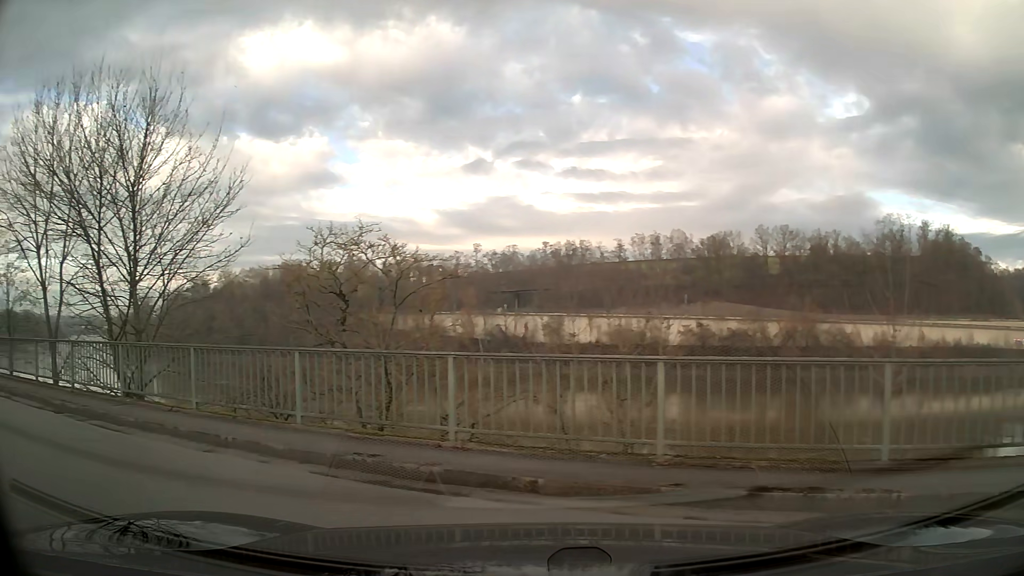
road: unclassified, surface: asphalt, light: Day
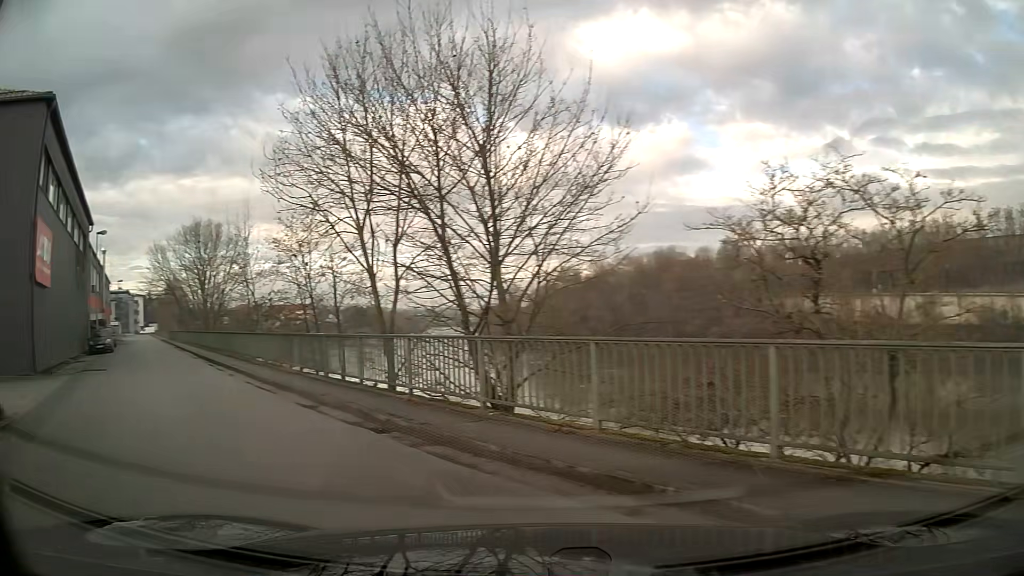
(-1.0, +3.3) m; -32°
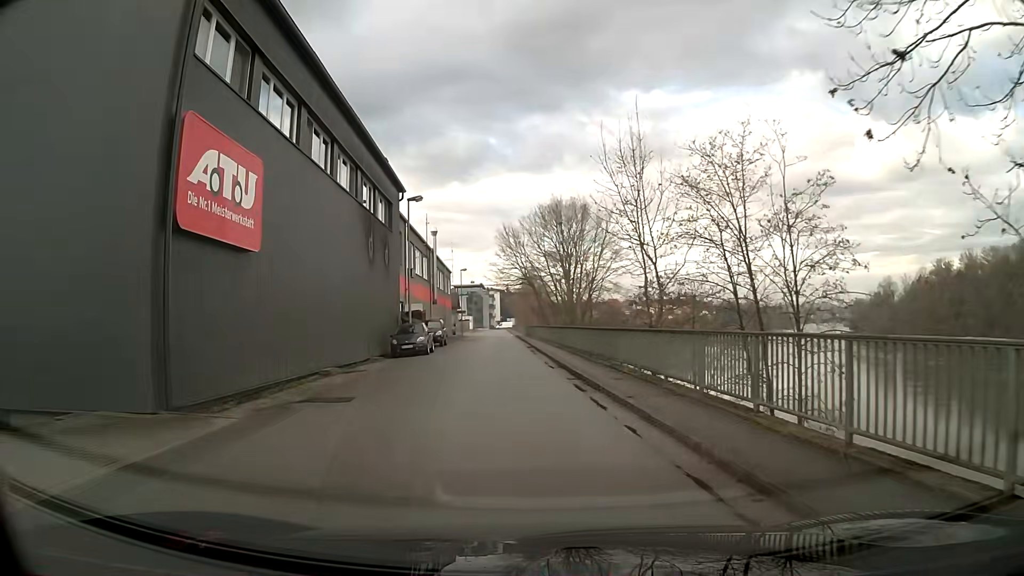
(-3.9, +11.6) m; -26°
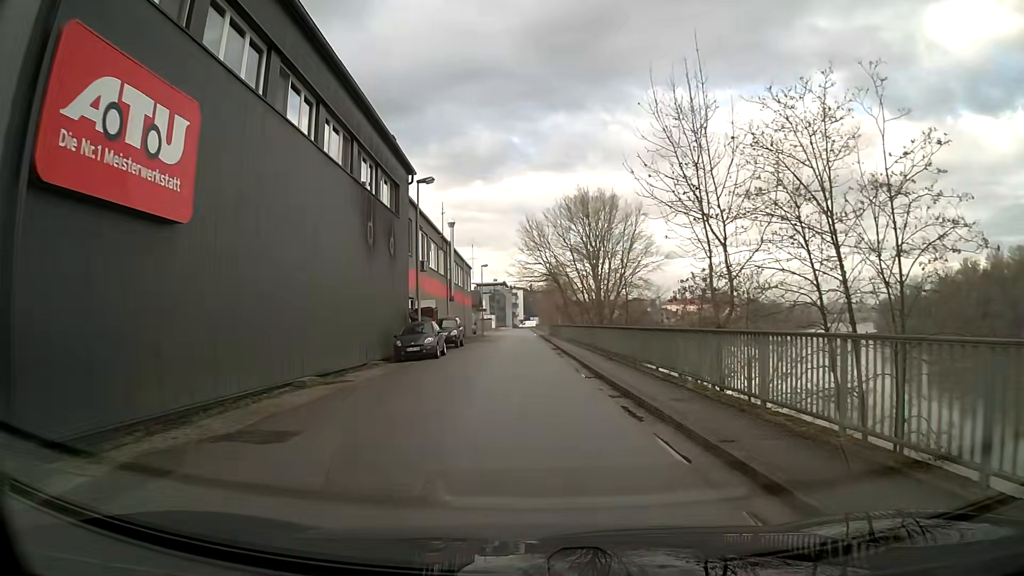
(0.0, +4.4) m; -1°
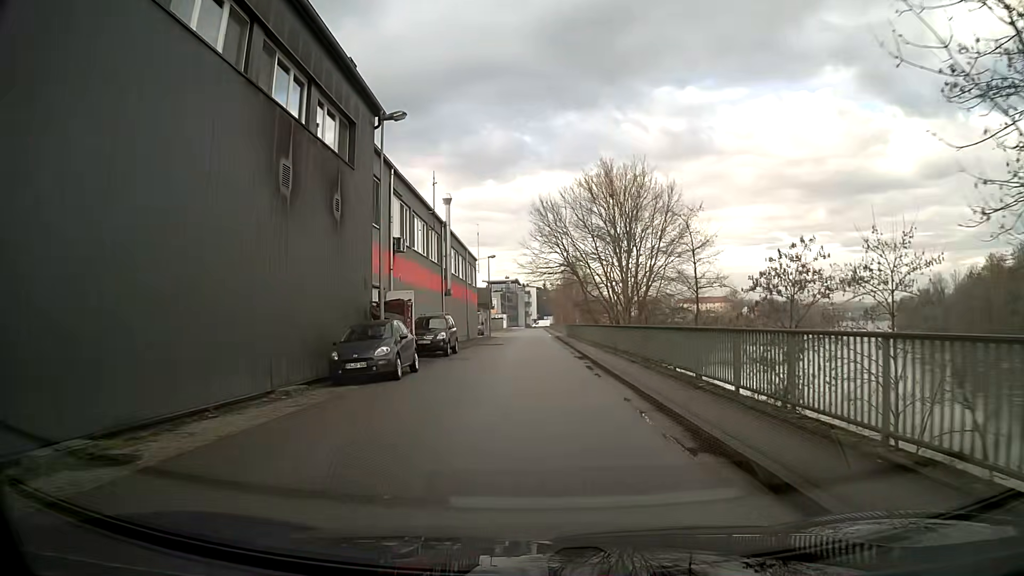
(-0.1, +10.1) m; -1°
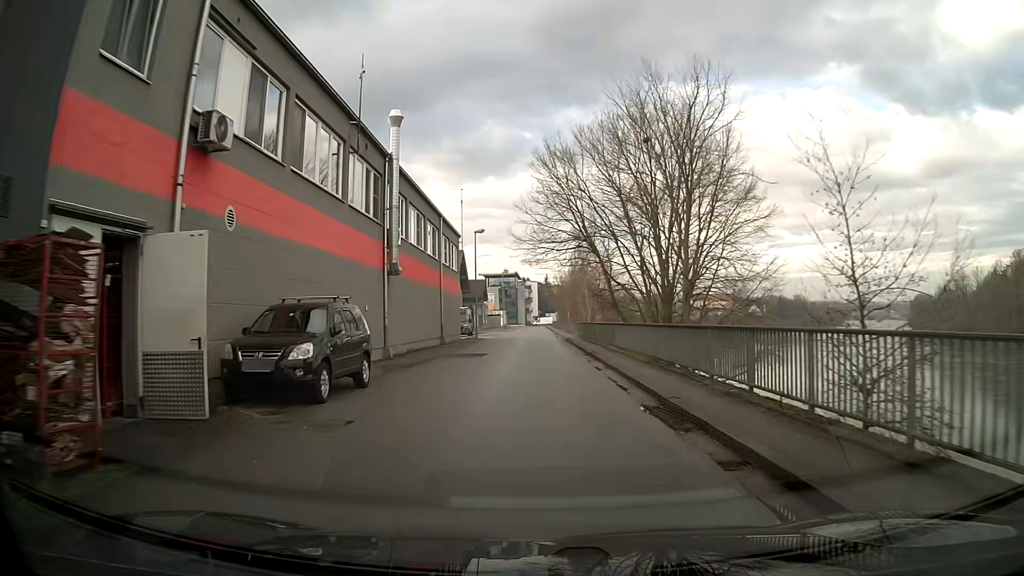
(0.0, +16.7) m; 0°
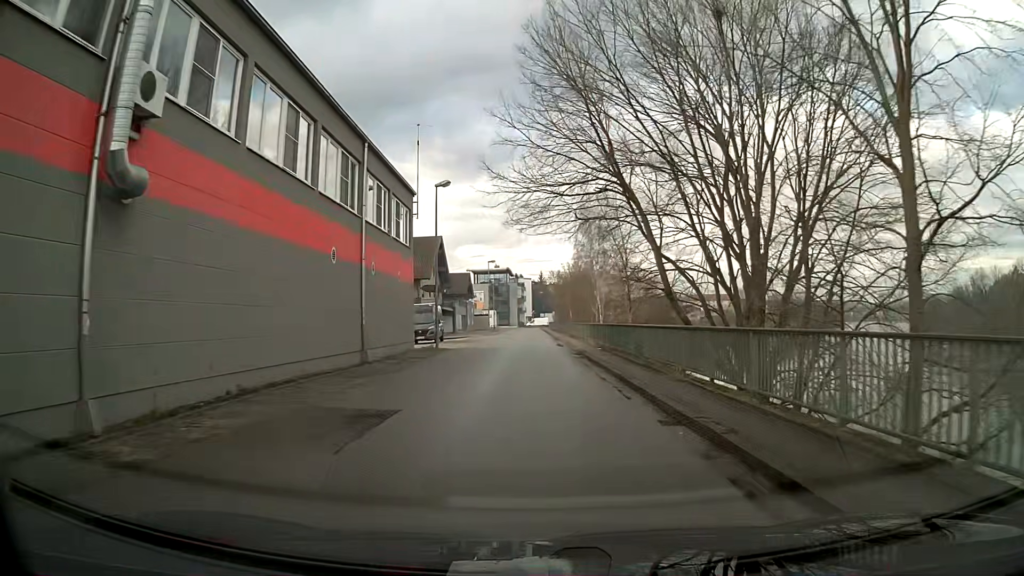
(+0.1, +17.3) m; +1°
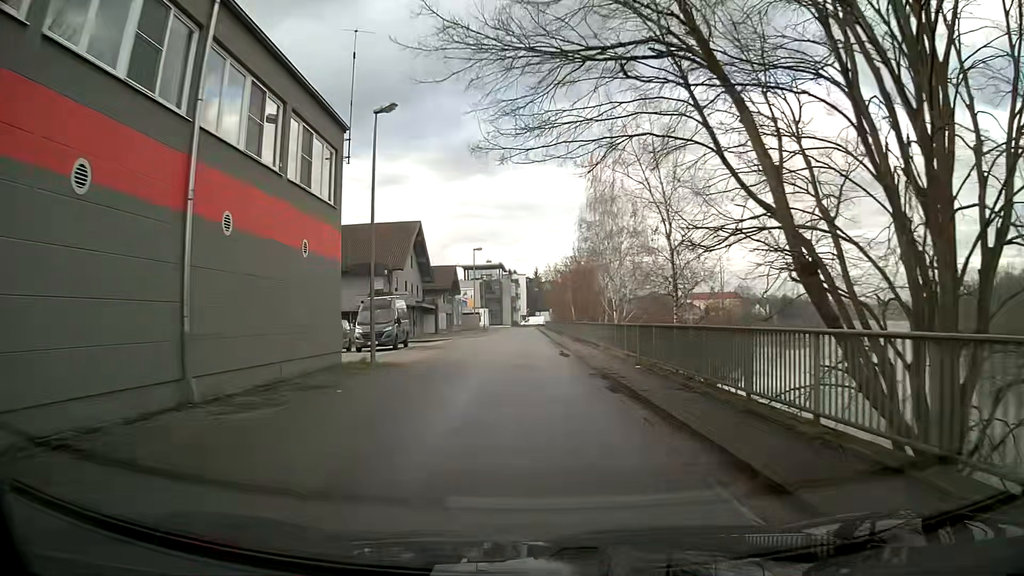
(0.0, +11.8) m; 0°
(0, +10) (0, +20) (0, +30) (-1, +40) (-1, +50) (-1, +60) (-1, +70) (-1, +80) (-1, +90) (-1, +100) m
